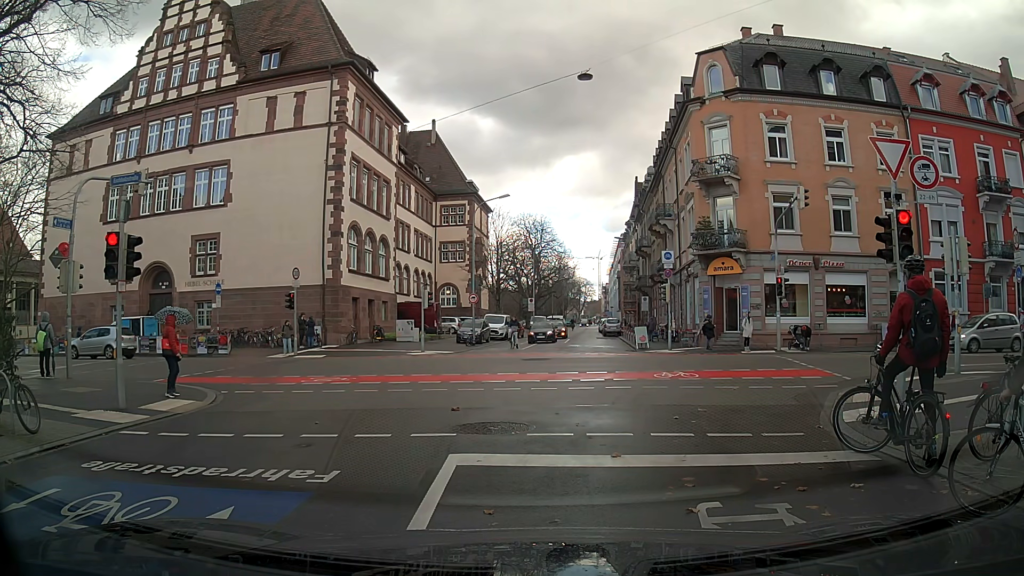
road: residential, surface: asphalt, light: Day
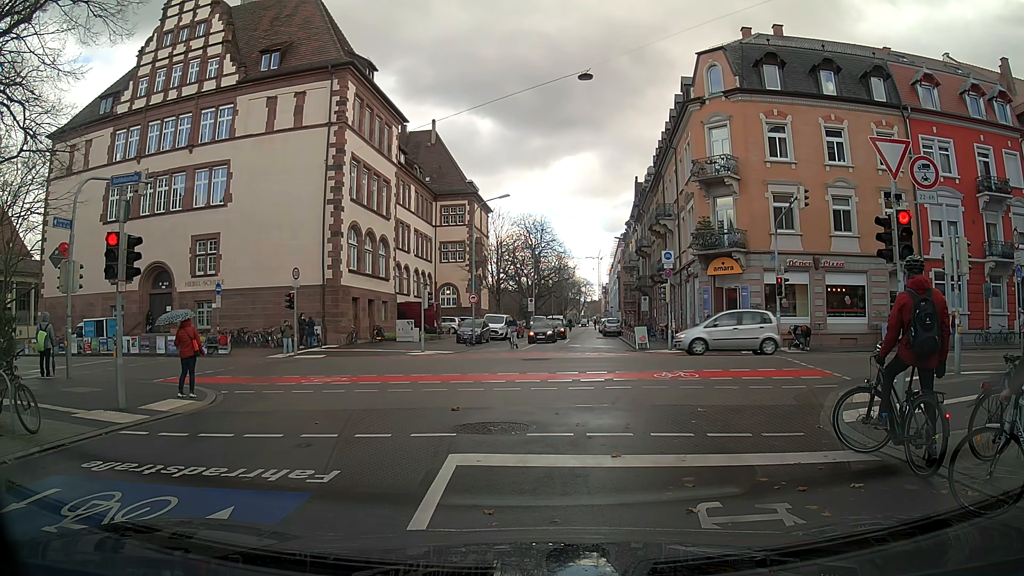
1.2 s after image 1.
(0.0, 0.0) m; 0°
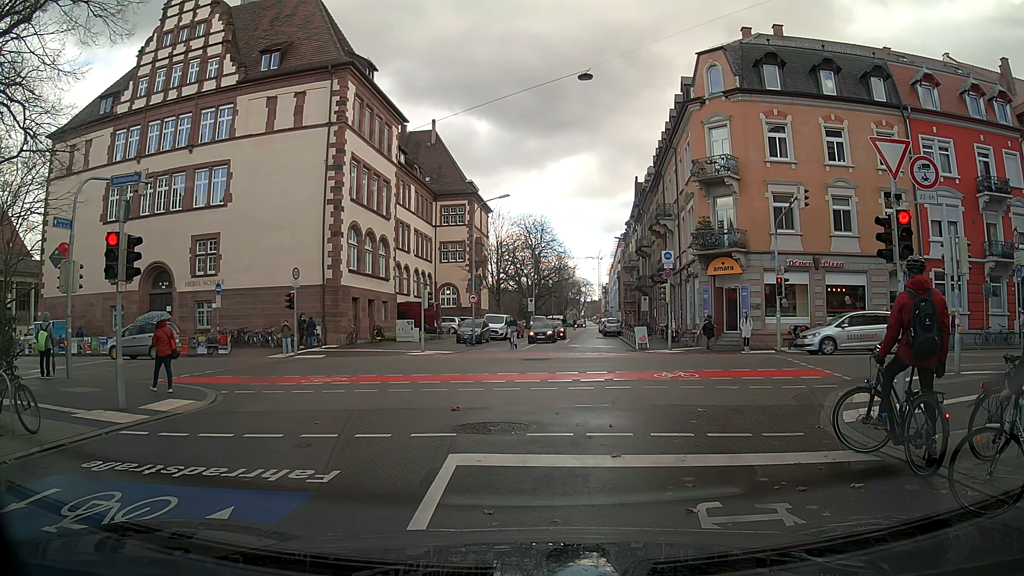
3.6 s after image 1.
(0.0, 0.0) m; 0°
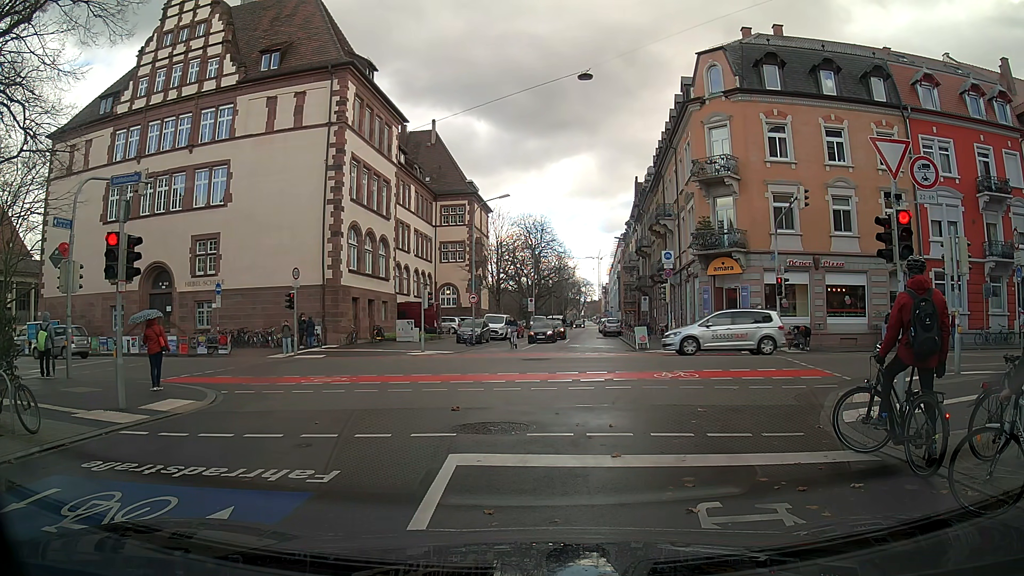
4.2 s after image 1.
(0.0, 0.0) m; 0°
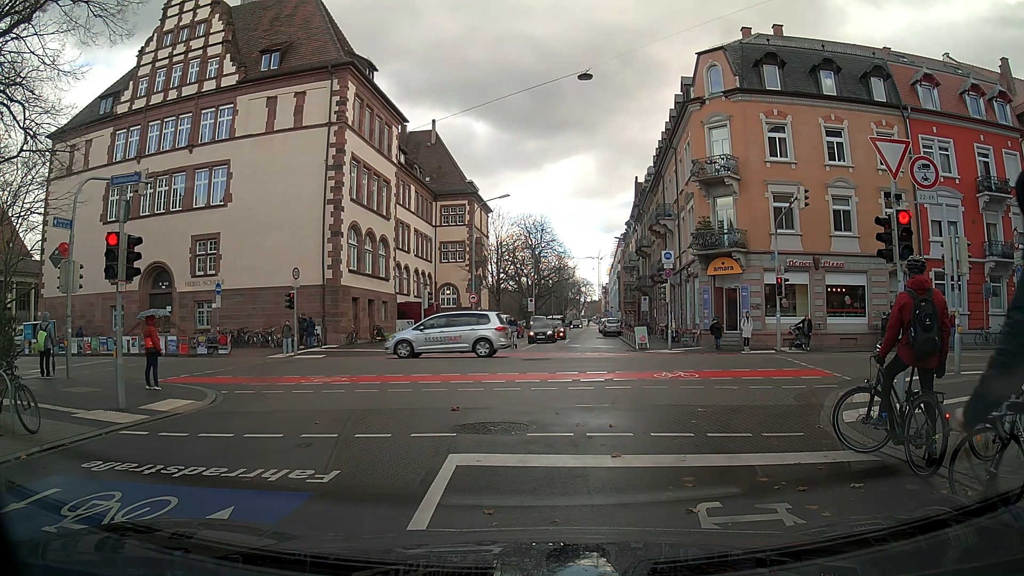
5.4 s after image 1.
(0.0, 0.0) m; 0°
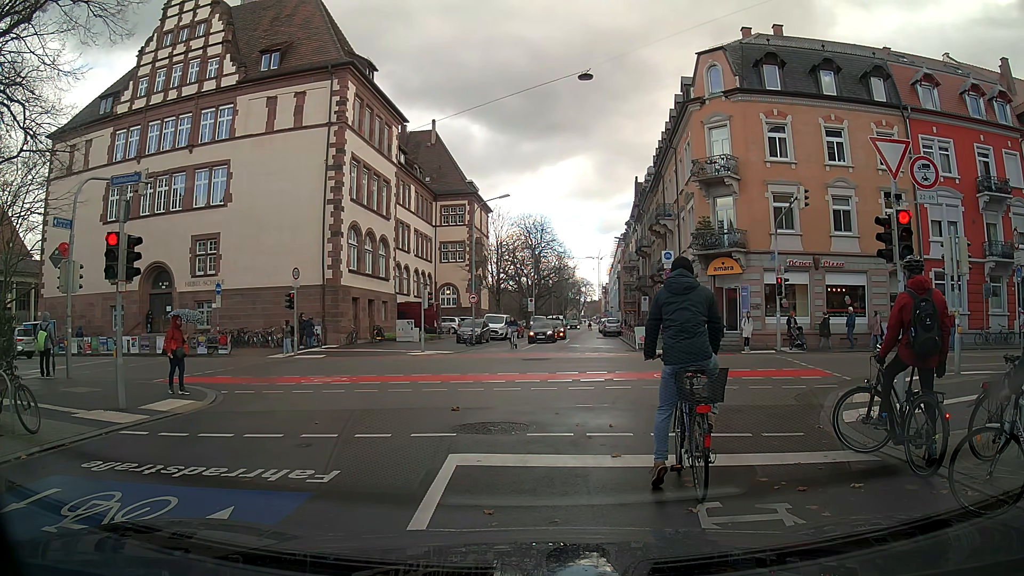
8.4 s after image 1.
(0.0, 0.0) m; 0°
